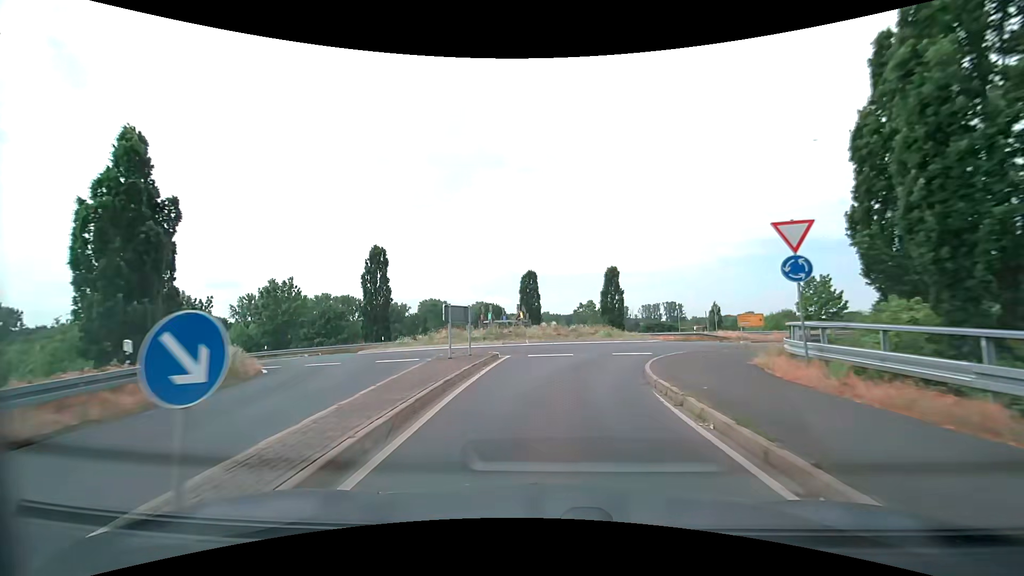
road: tertiary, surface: asphalt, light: Day
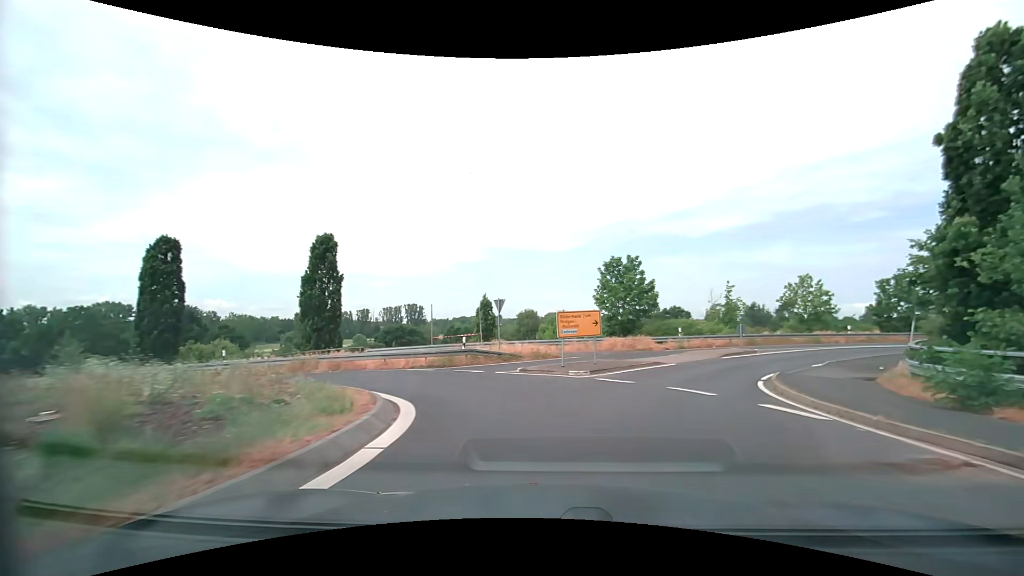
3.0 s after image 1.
(+4.4, +24.3) m; +28°
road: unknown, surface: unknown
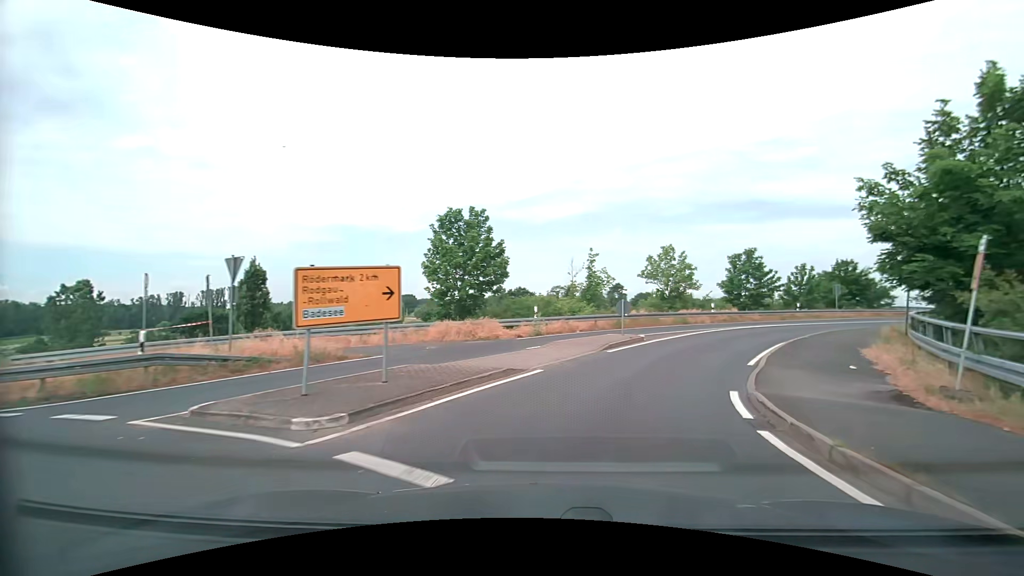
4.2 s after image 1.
(+1.6, +10.6) m; +17°
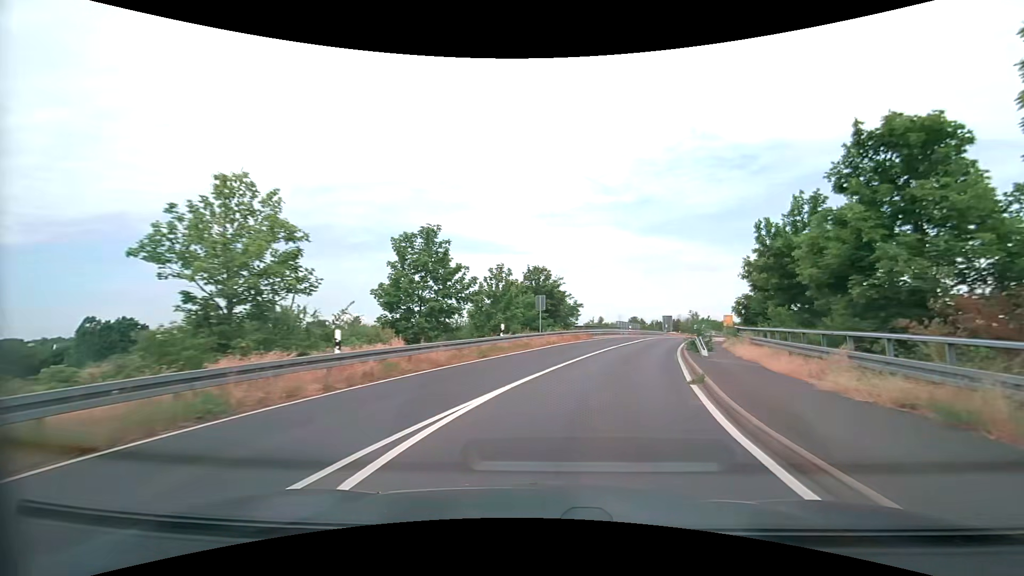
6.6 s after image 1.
(+7.6, +22.9) m; +35°
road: secondary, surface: asphalt
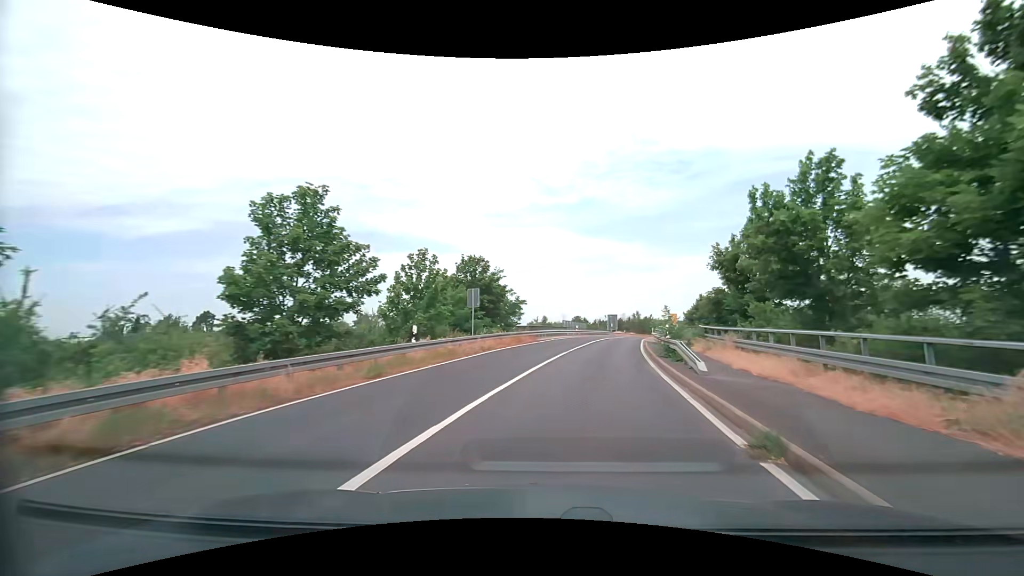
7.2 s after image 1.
(+0.4, +6.6) m; +6°
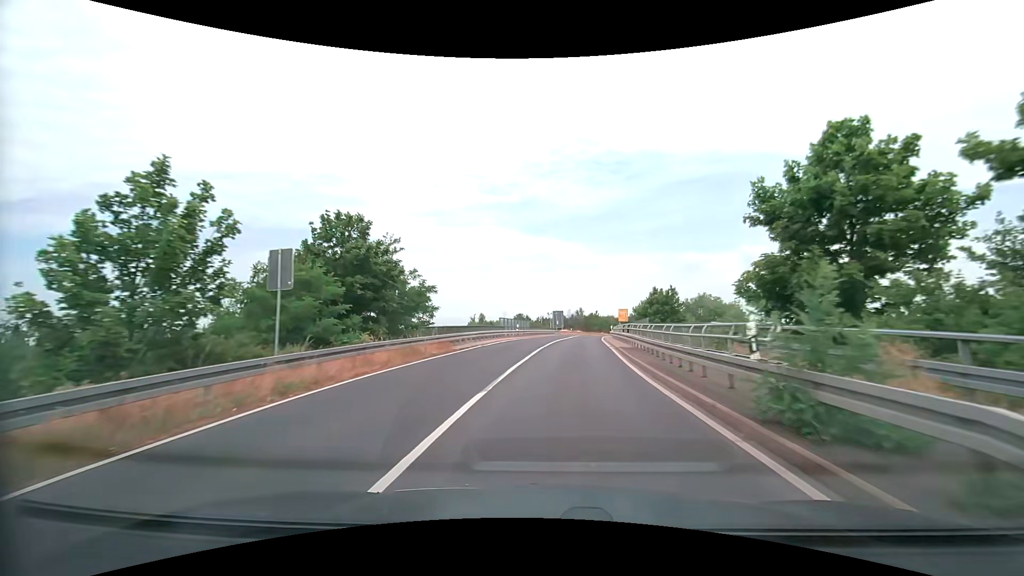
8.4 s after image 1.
(+0.9, +13.8) m; +7°
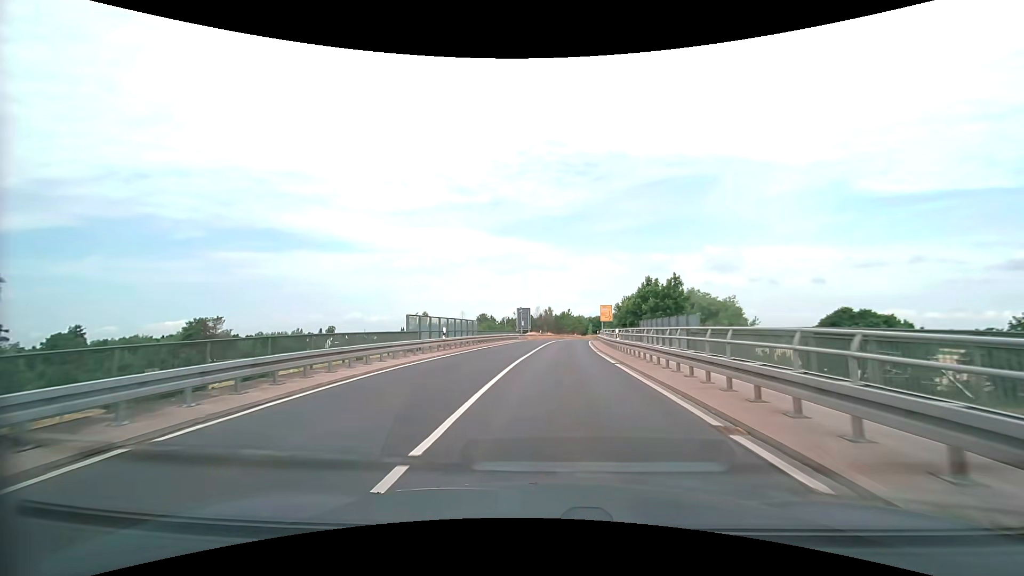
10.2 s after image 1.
(+0.9, +22.3) m; +4°
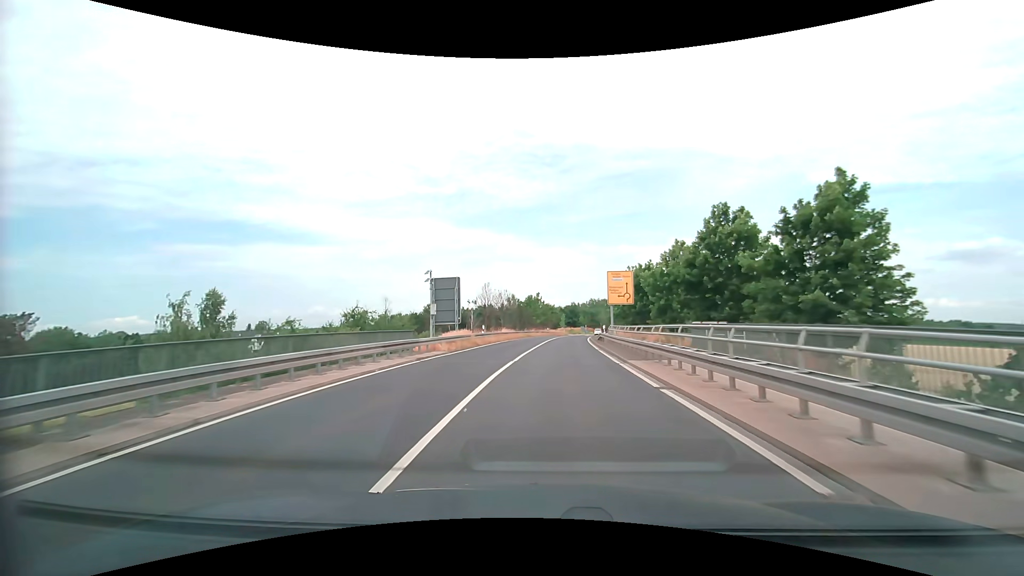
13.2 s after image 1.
(+1.3, +40.7) m; +4°
(0, +10) (0, +20) (+1, +30) (+2, +40) (+2, +50) (+3, +60) (+5, +70) (+6, +80) (+7, +90) (+9, +99) m
